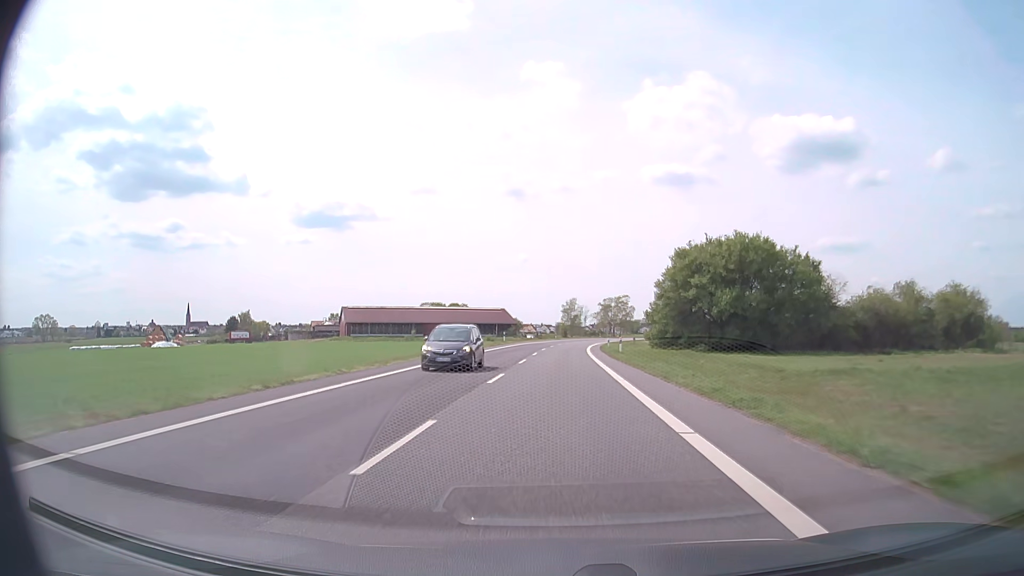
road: secondary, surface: asphalt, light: Day
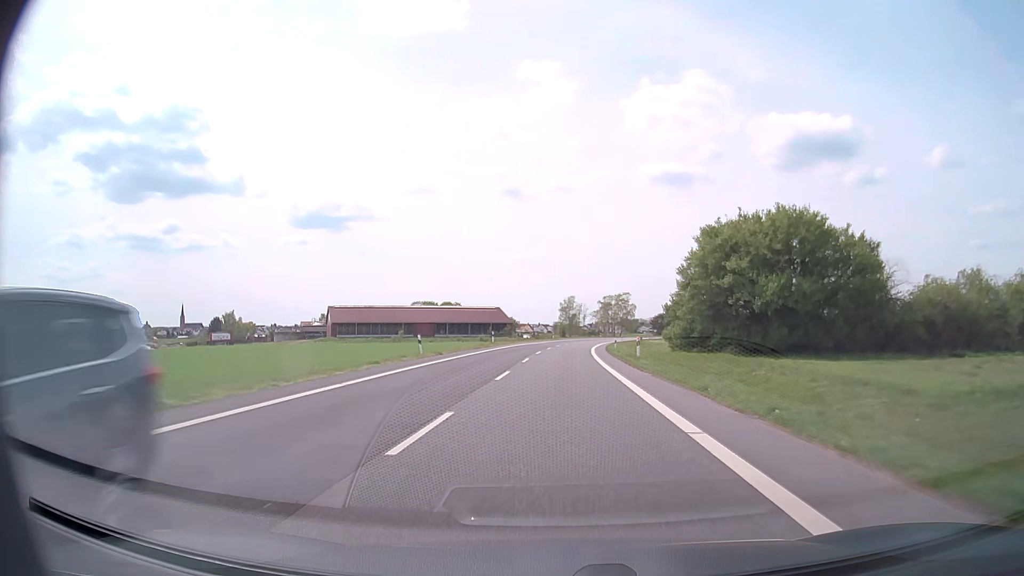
(0.0, +10.9) m; 0°
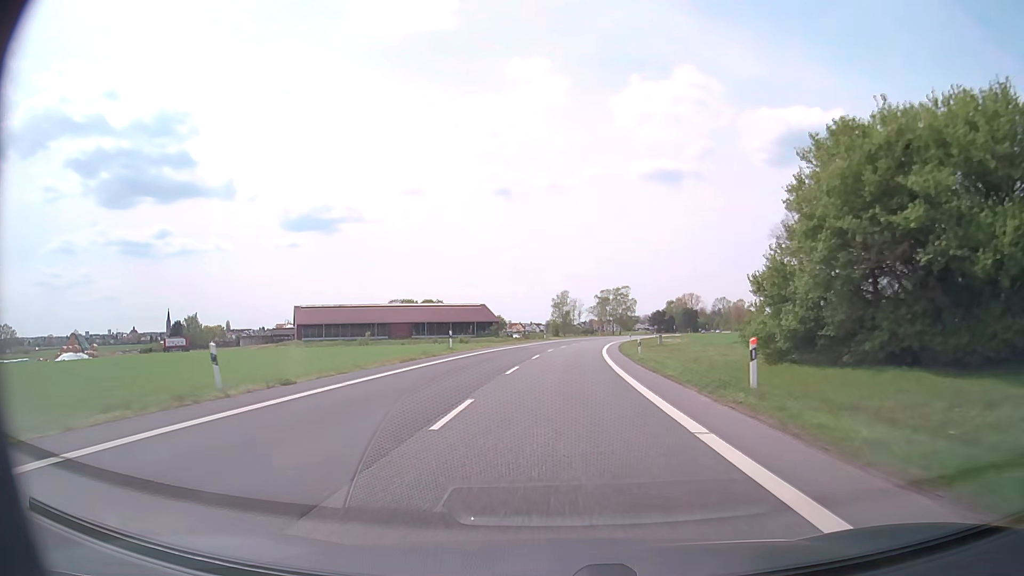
(+0.1, +21.8) m; +1°
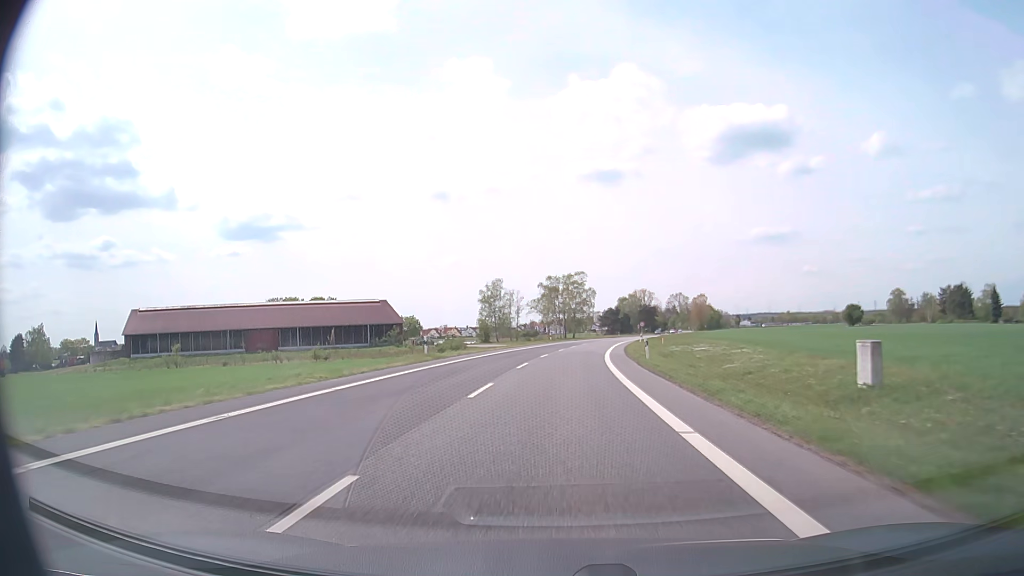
(+2.1, +54.1) m; +5°
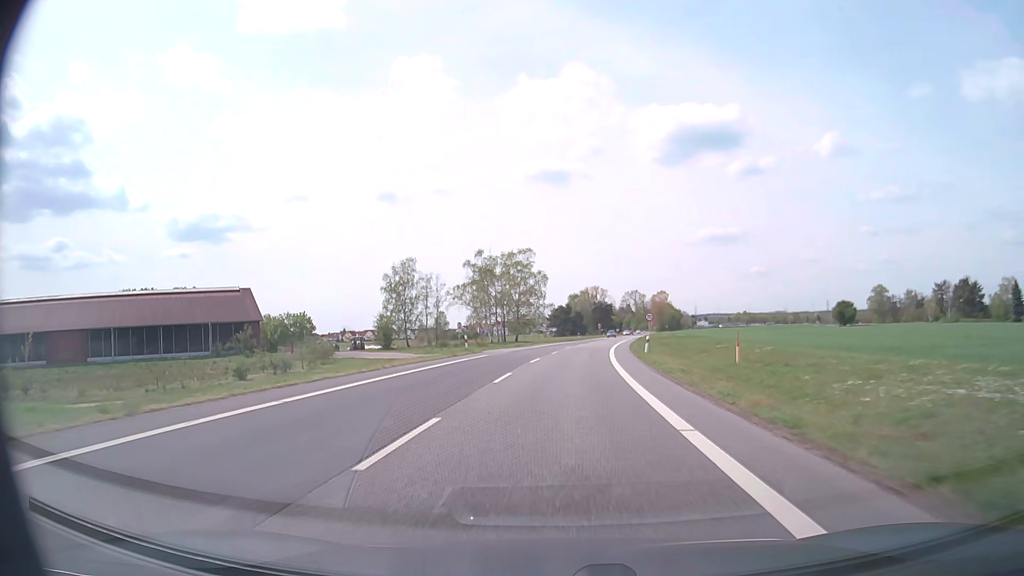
(+1.6, +42.9) m; +4°
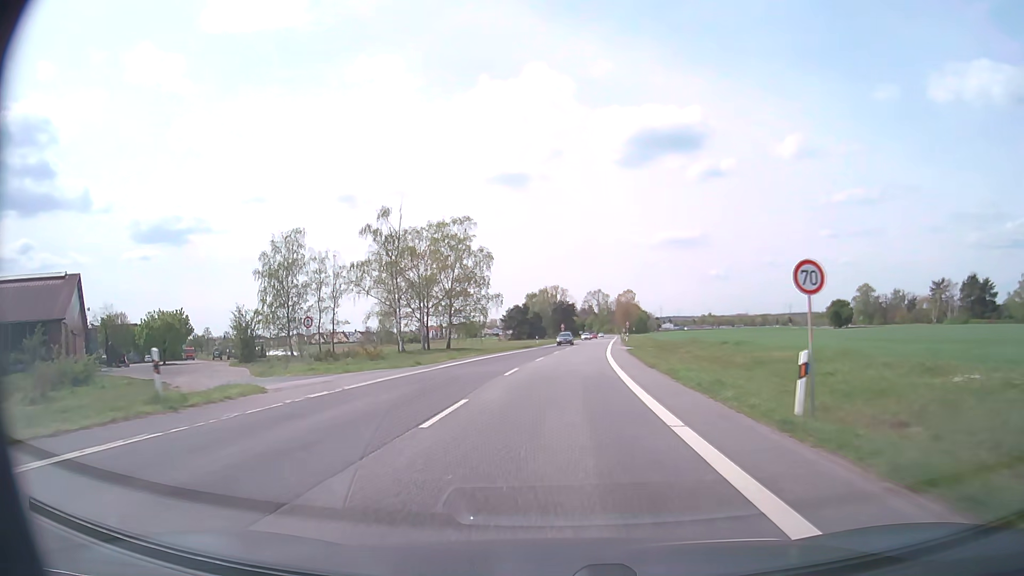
(+1.1, +31.9) m; +4°
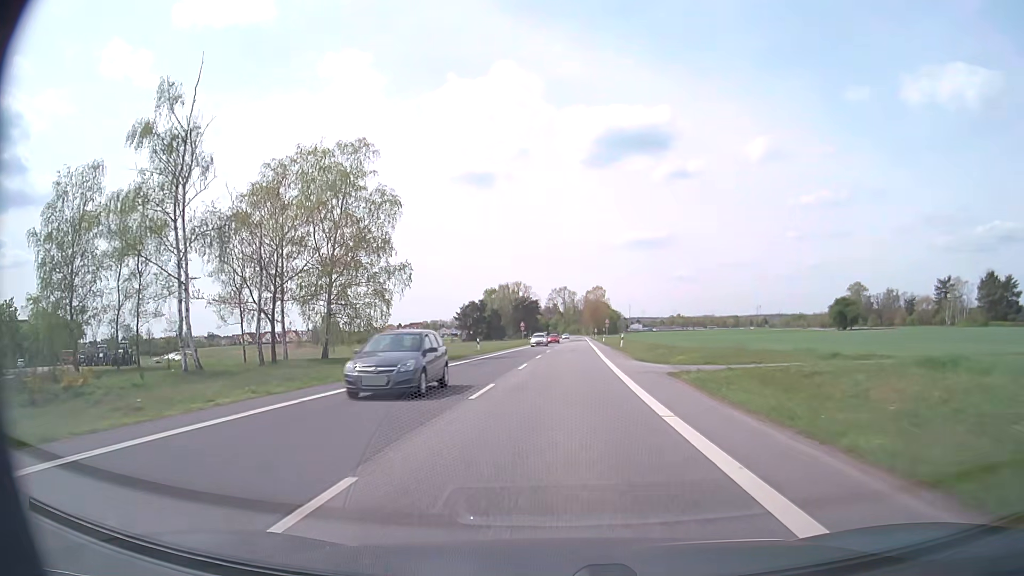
(+0.8, +31.1) m; +3°
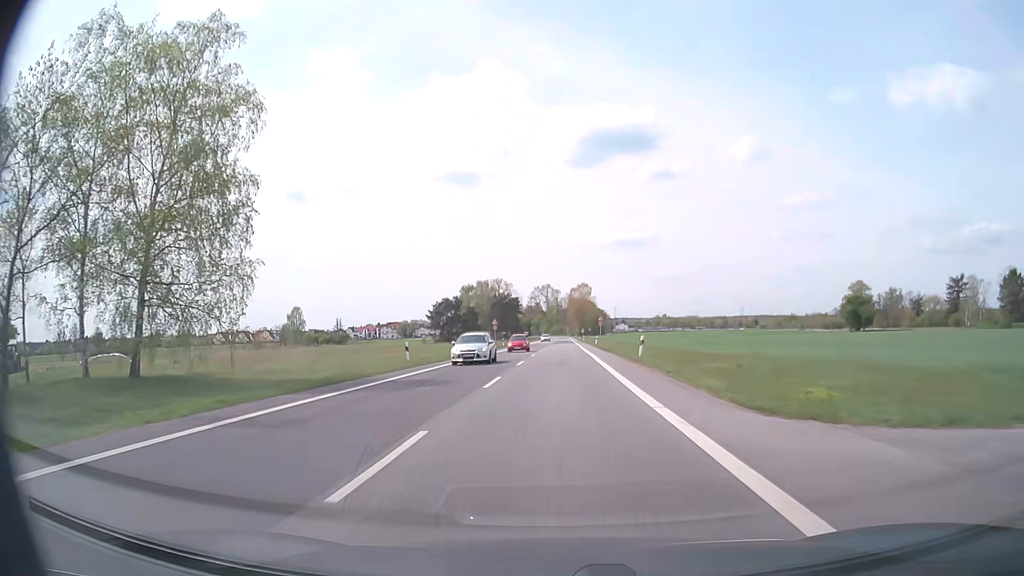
(+0.3, +20.3) m; +2°
(0, +10) (0, +20) (0, +30) (0, +40) (+1, +50) (+1, +60) (+1, +70) (+1, +80) (+1, +90) (+1, +100) m
